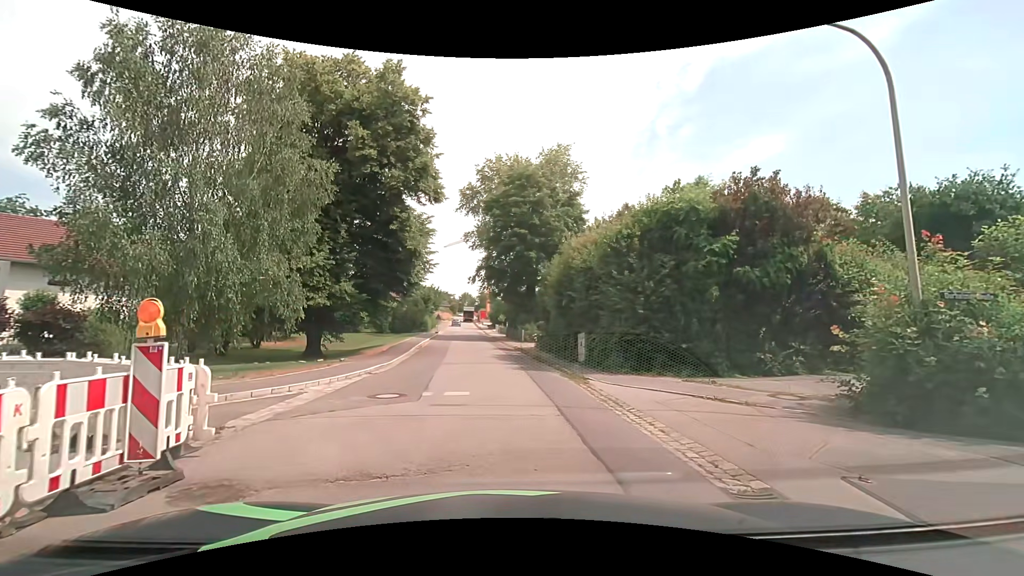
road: residential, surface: asphalt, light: Day
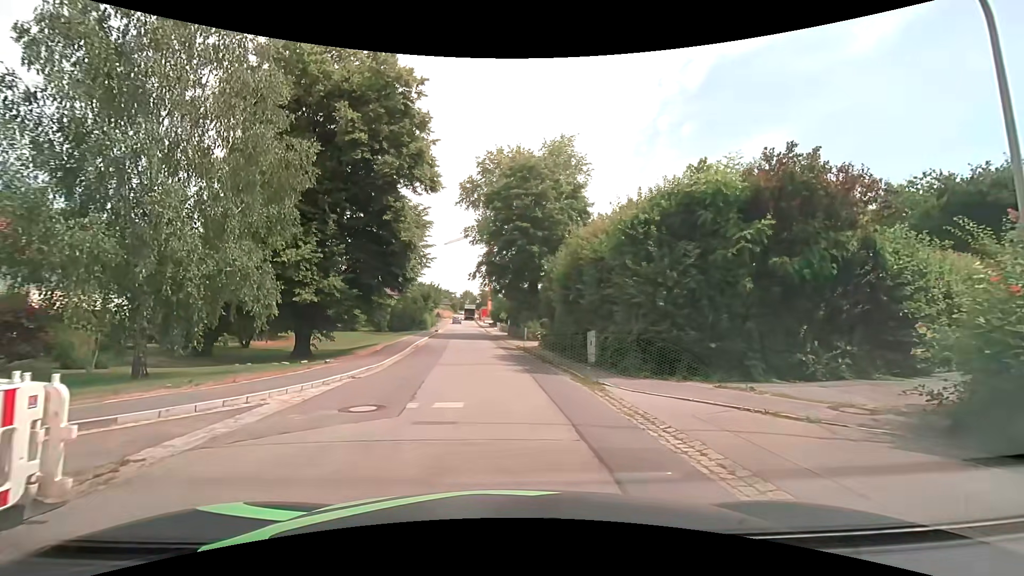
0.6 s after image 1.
(0.0, +1.9) m; +1°
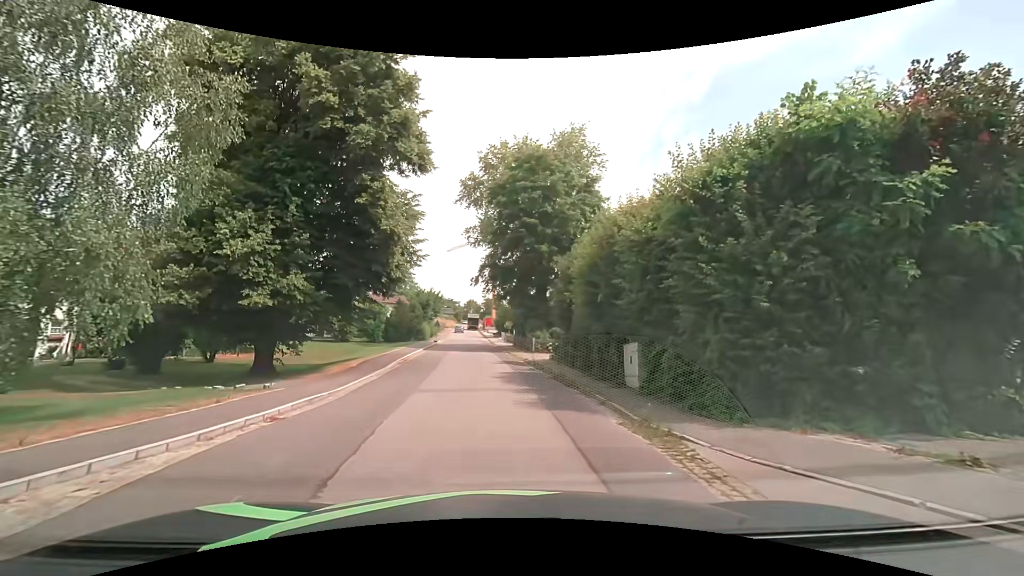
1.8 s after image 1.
(-0.1, +5.1) m; -2°
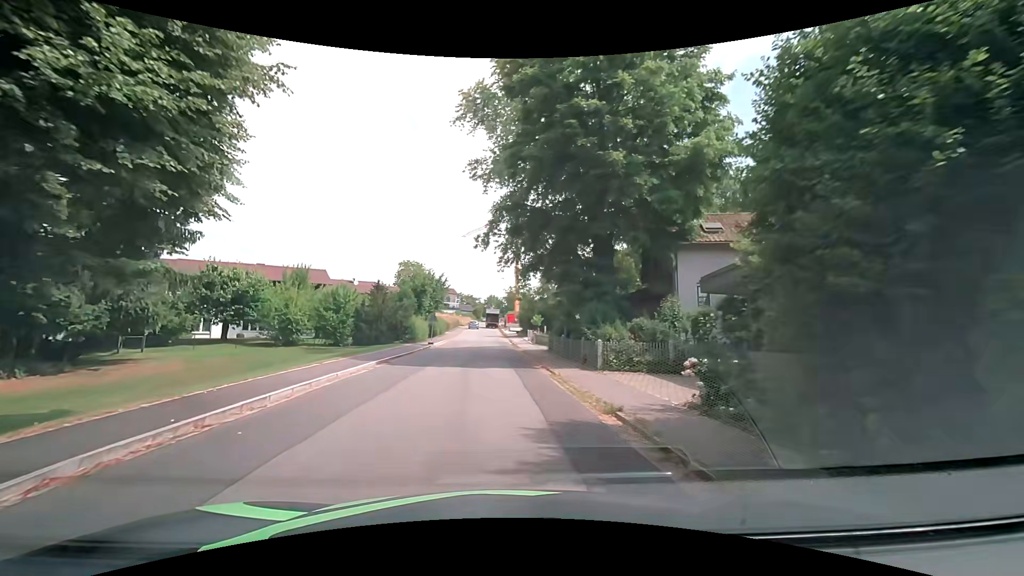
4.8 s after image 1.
(-0.3, +19.2) m; -2°
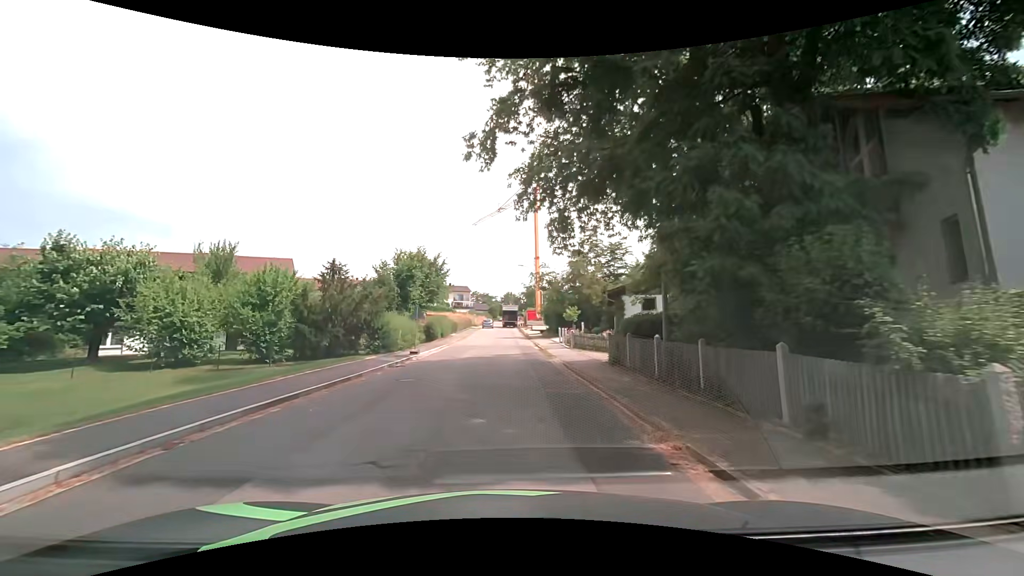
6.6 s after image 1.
(-0.3, +13.8) m; -3°
